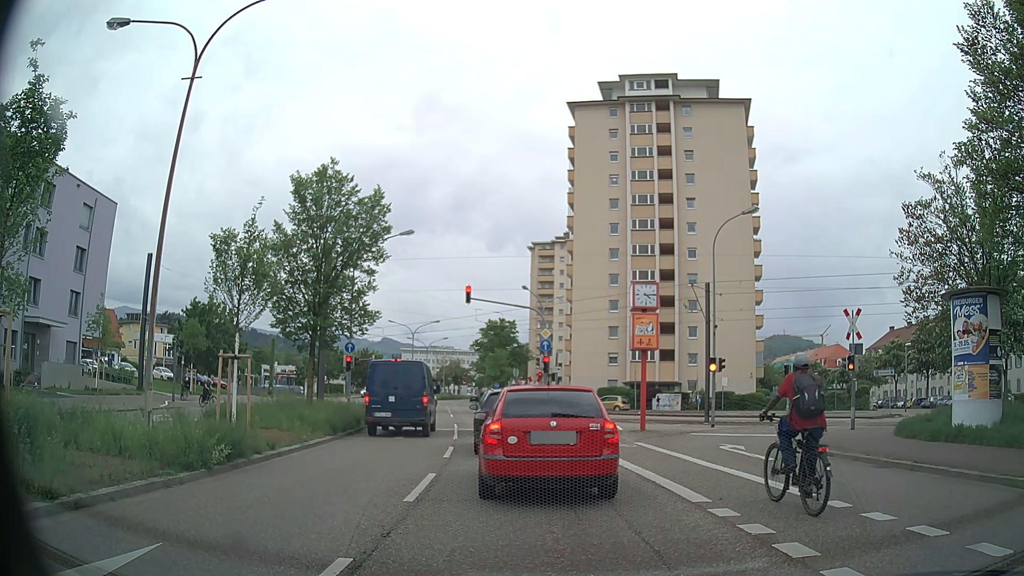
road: secondary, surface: asphalt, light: Day
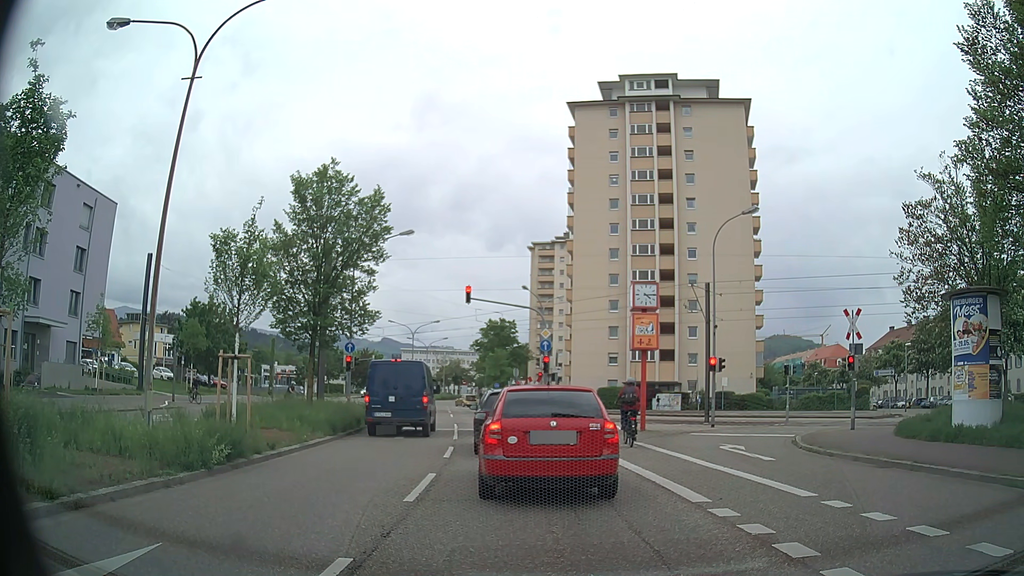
(0.0, 0.0) m; 0°
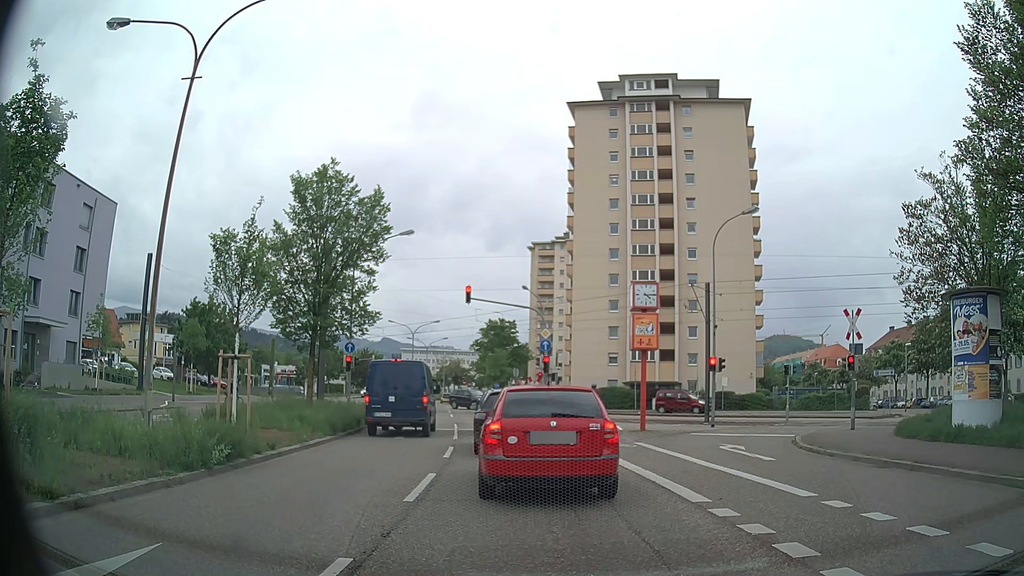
(0.0, 0.0) m; 0°
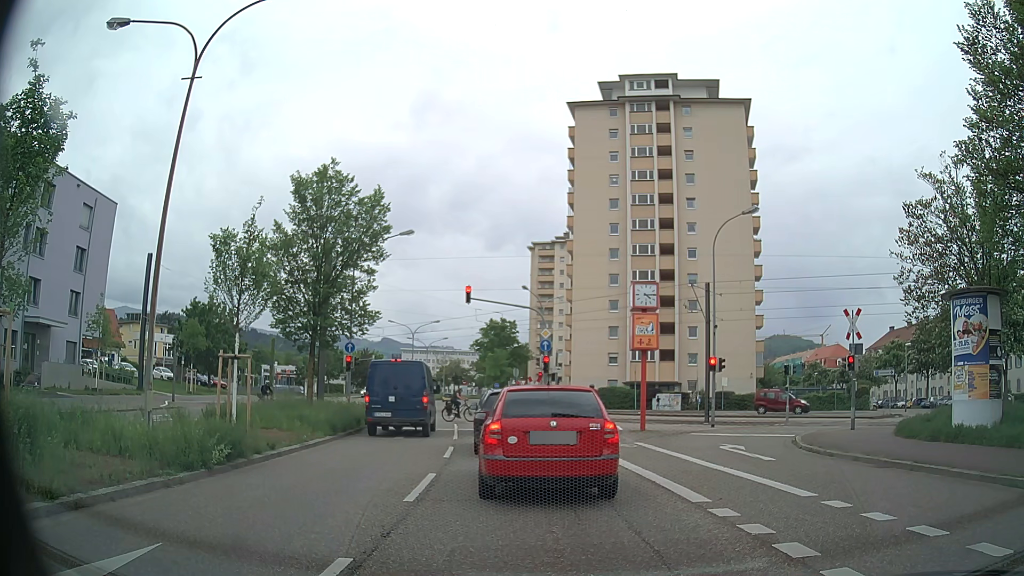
(0.0, 0.0) m; 0°
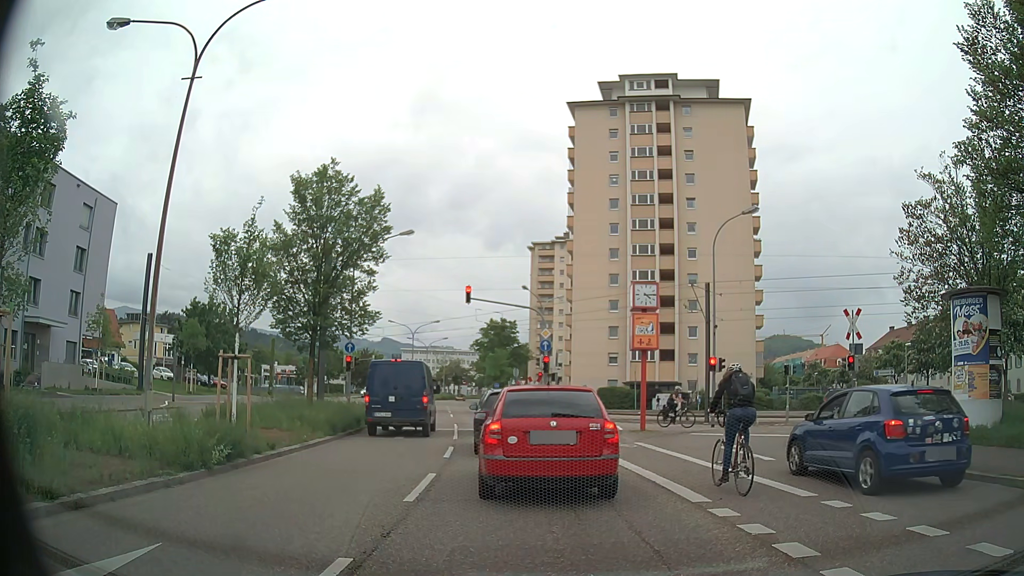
(0.0, 0.0) m; 0°
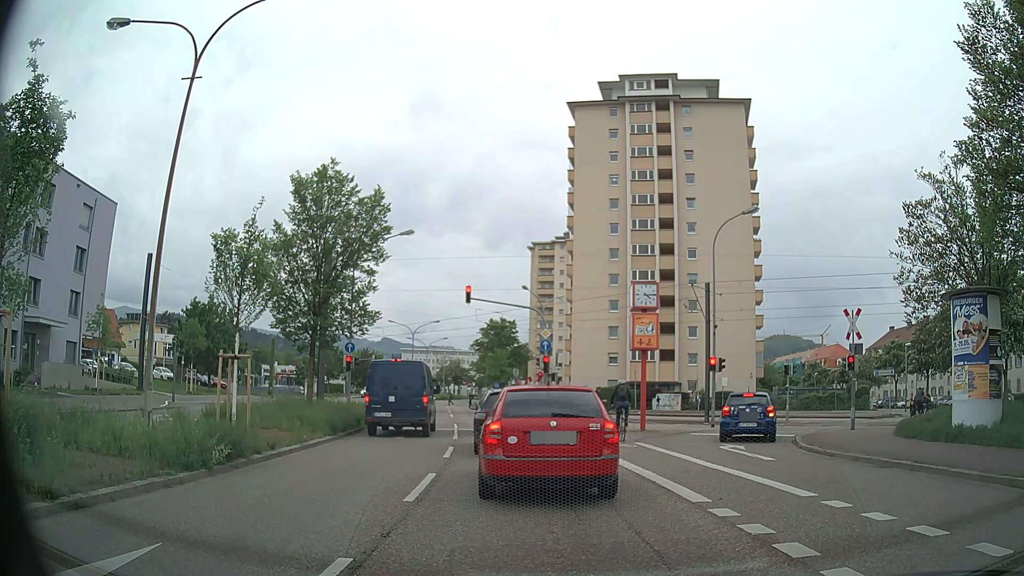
(0.0, 0.0) m; 0°
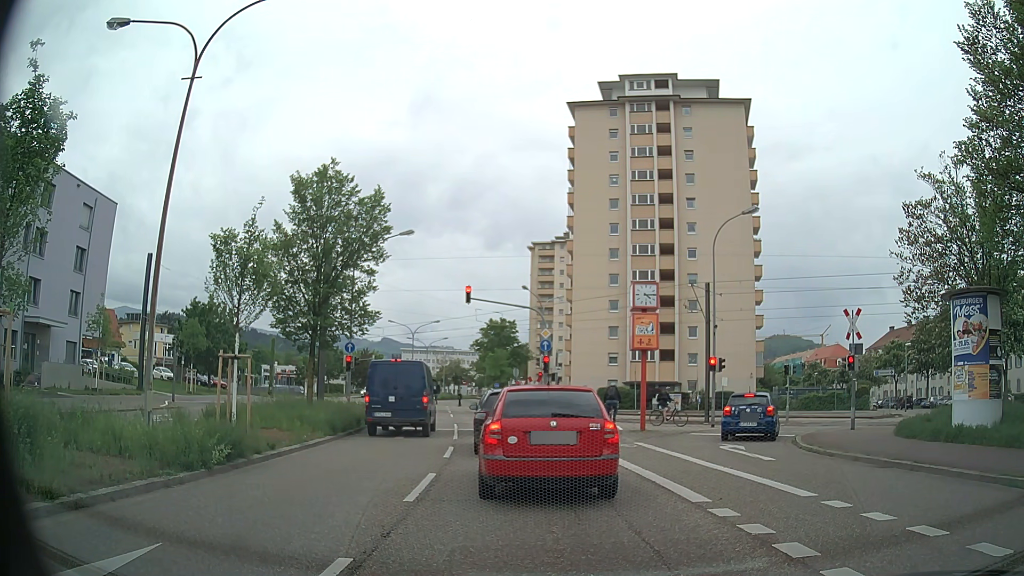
(0.0, 0.0) m; 0°
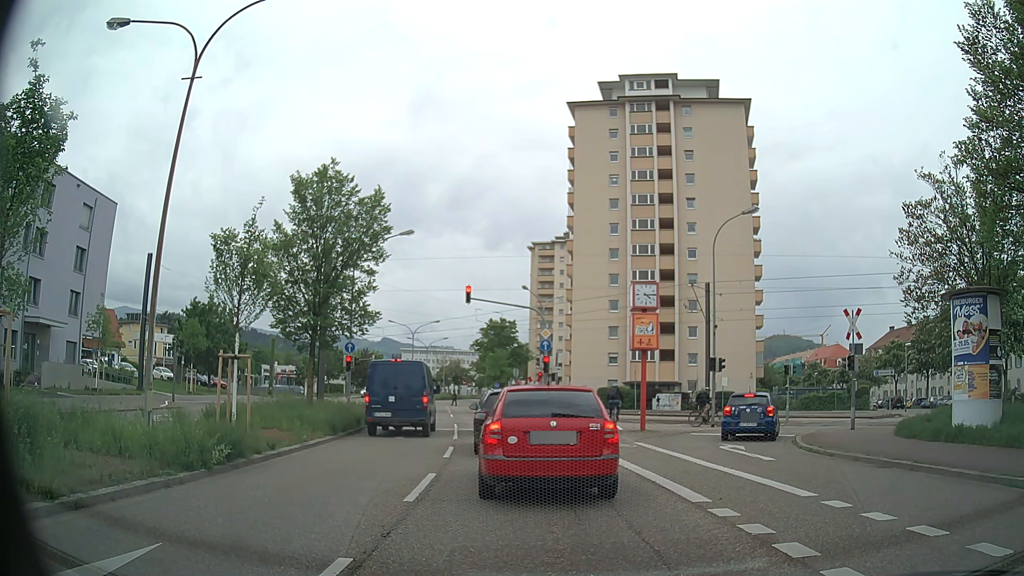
(0.0, 0.0) m; 0°
(0, +10) (-1, +20) (-2, +30) (-3, +40) (-5, +50) (-6, +60) (-8, +69) (-9, +79) (-11, +89) (-12, +99) m
